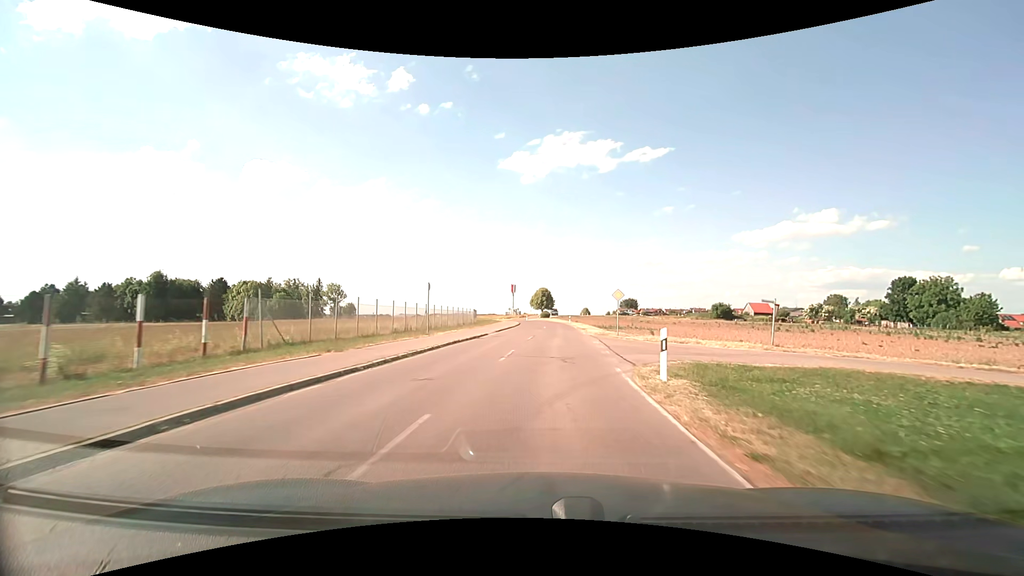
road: unclassified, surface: asphalt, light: Day
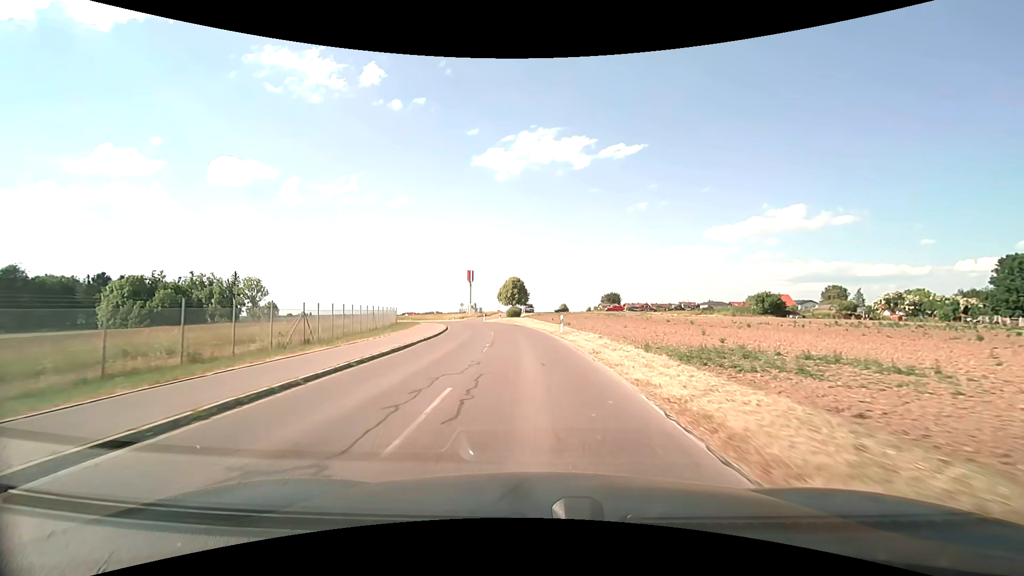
(+2.0, +43.5) m; +3°
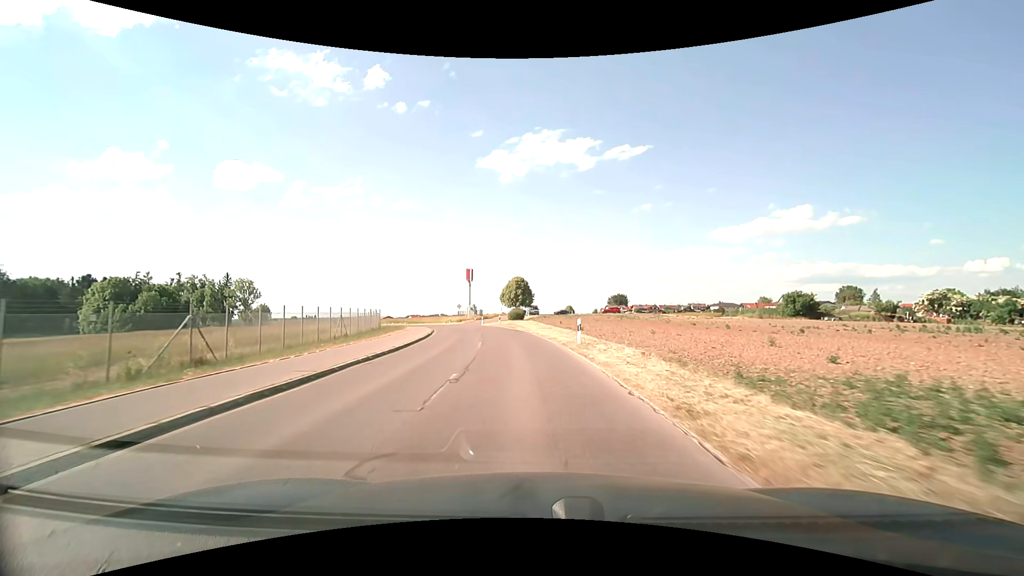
(0.0, +8.8) m; 0°
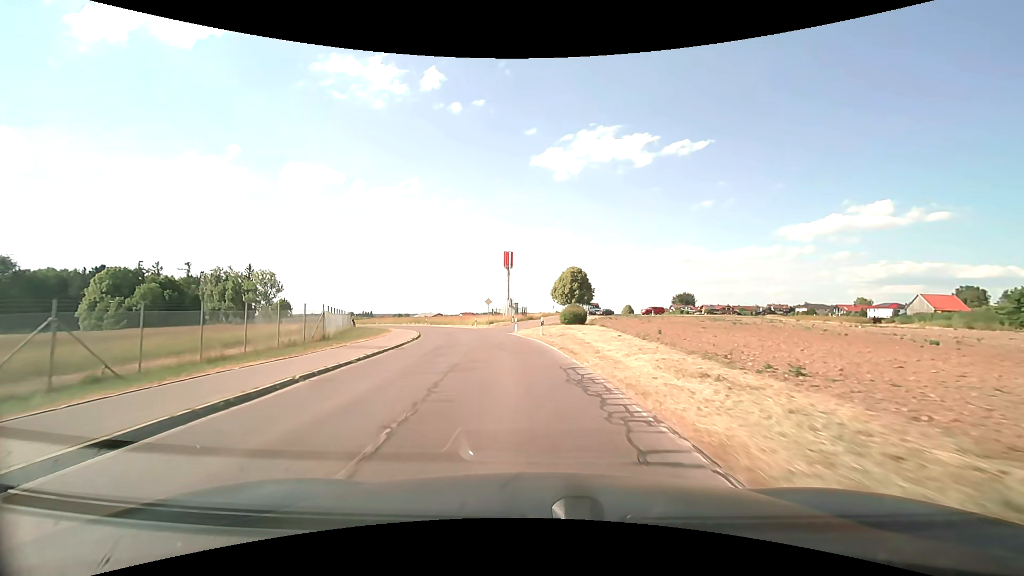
(-1.2, +26.5) m; -6°
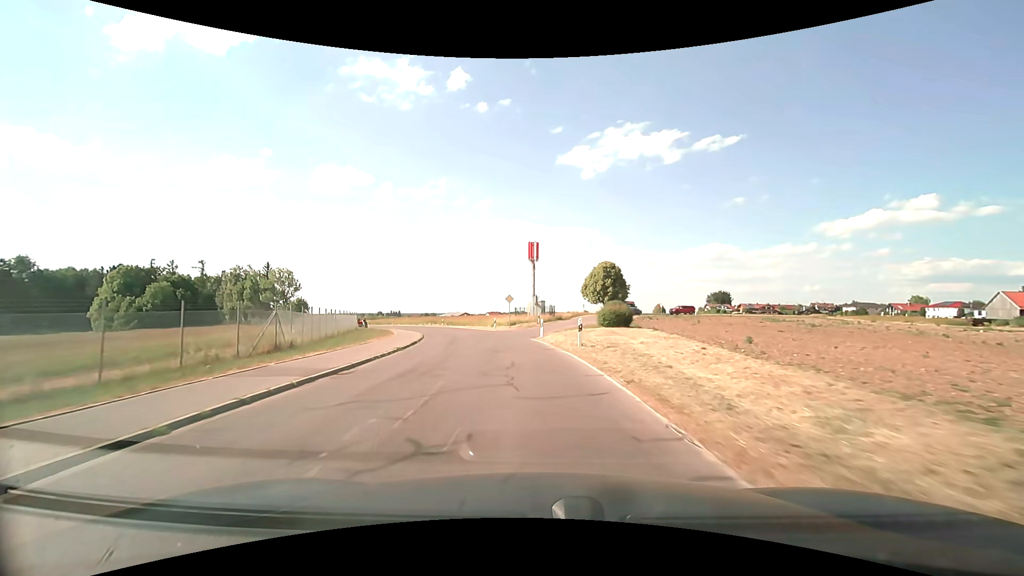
(-0.2, +8.9) m; -3°
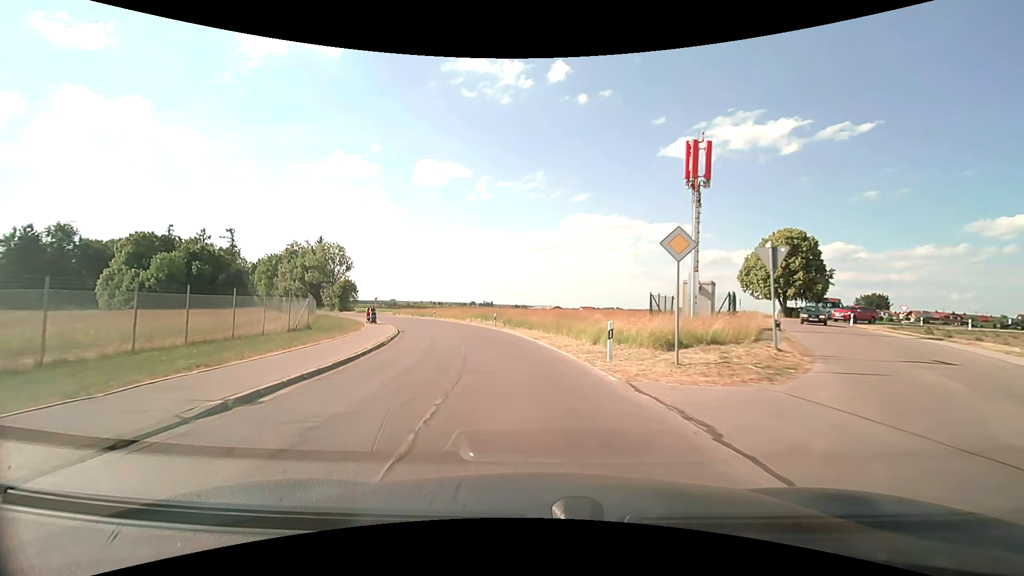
(-3.5, +35.1) m; -11°
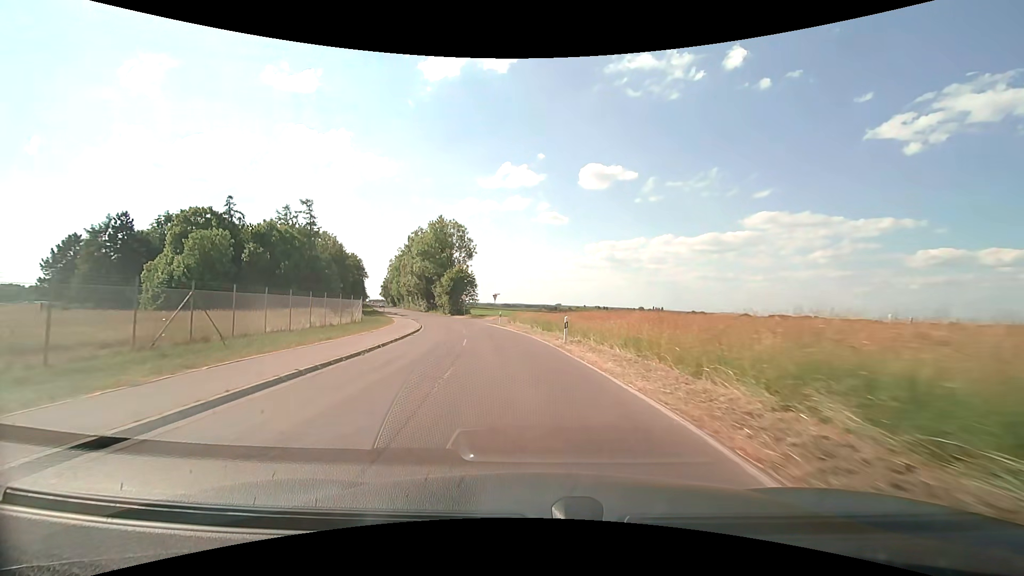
(-6.6, +42.2) m; -18°
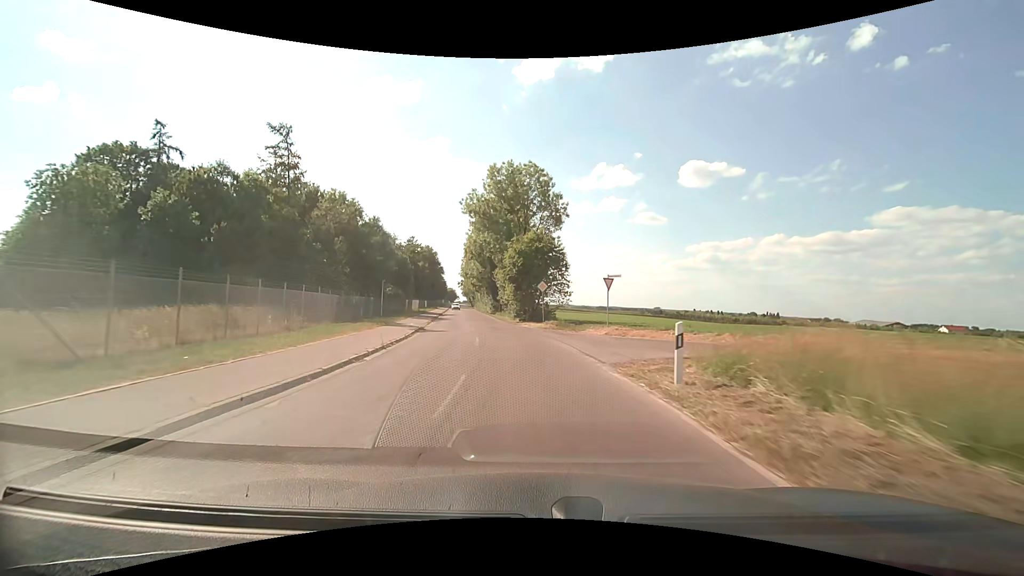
(-4.1, +35.6) m; -11°
